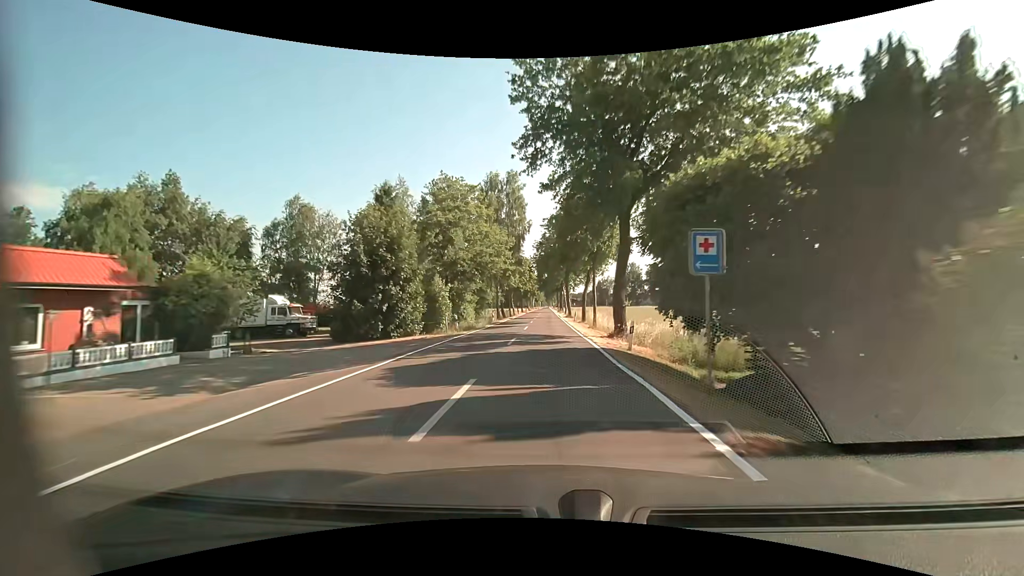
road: tertiary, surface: asphalt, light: Day
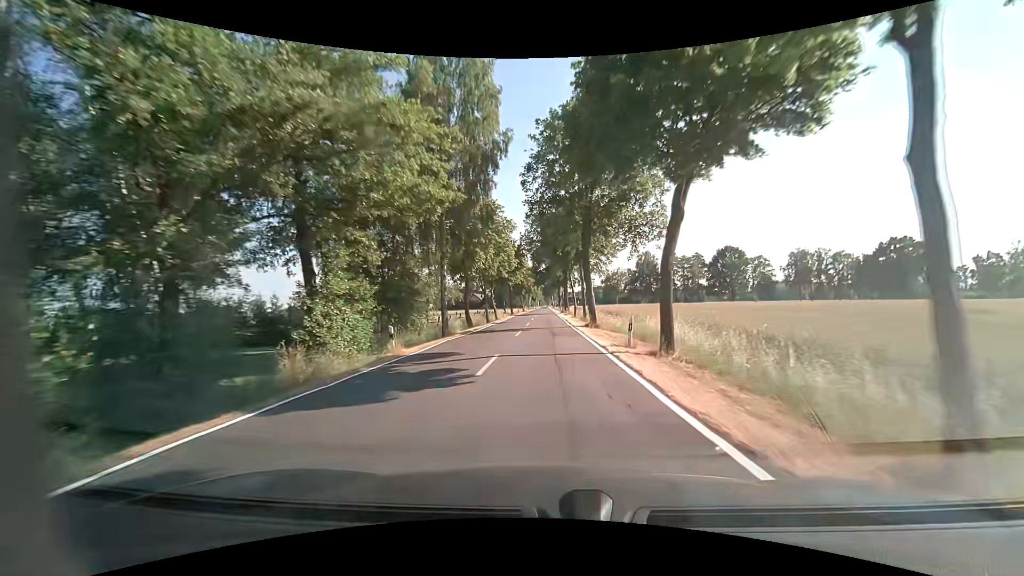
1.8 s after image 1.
(-0.1, +31.9) m; +1°
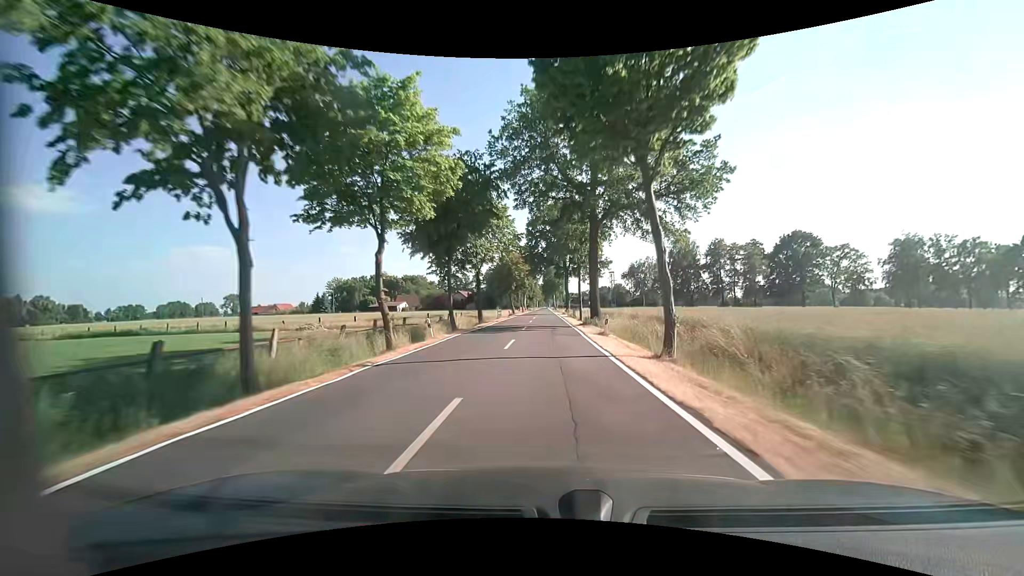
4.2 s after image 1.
(-0.5, +42.8) m; -1°
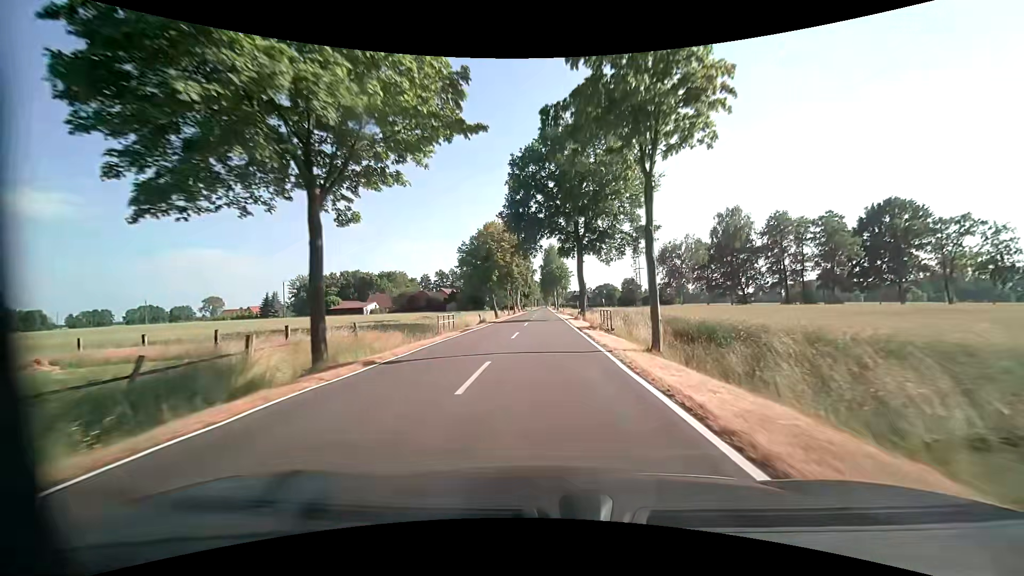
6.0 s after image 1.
(+0.2, +32.2) m; +1°
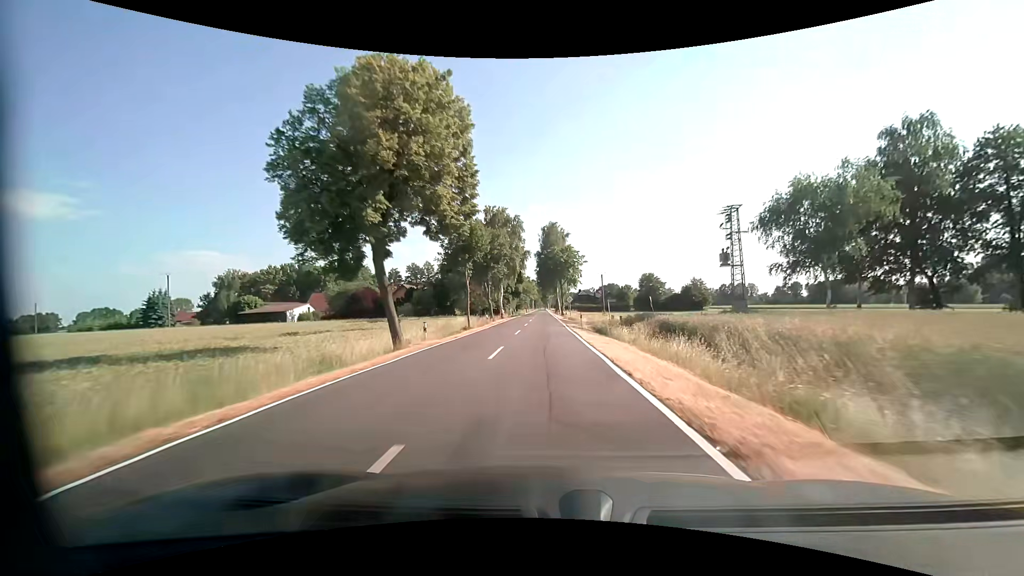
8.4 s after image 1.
(-0.2, +42.9) m; 0°
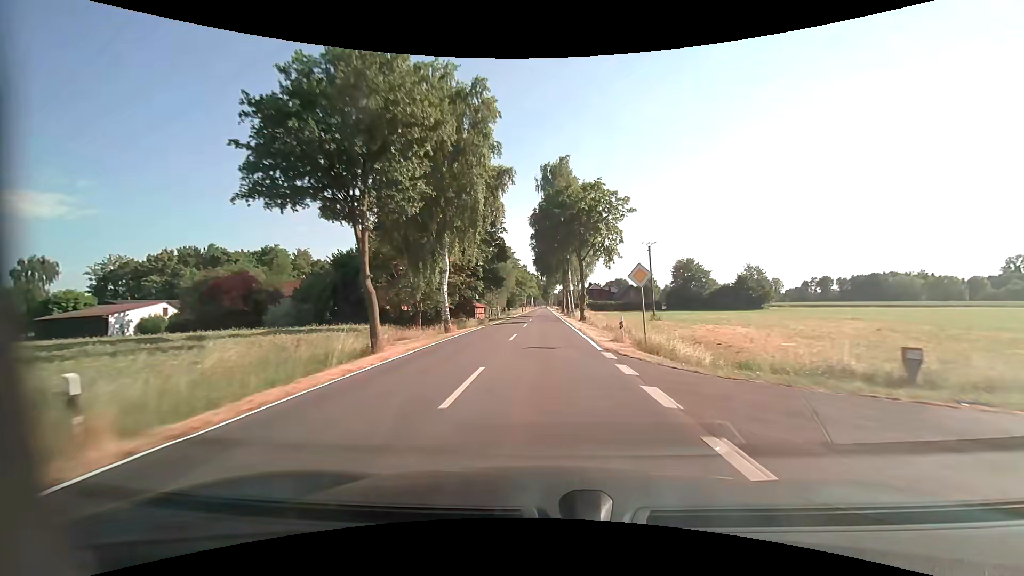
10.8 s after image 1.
(-0.1, +43.0) m; 0°
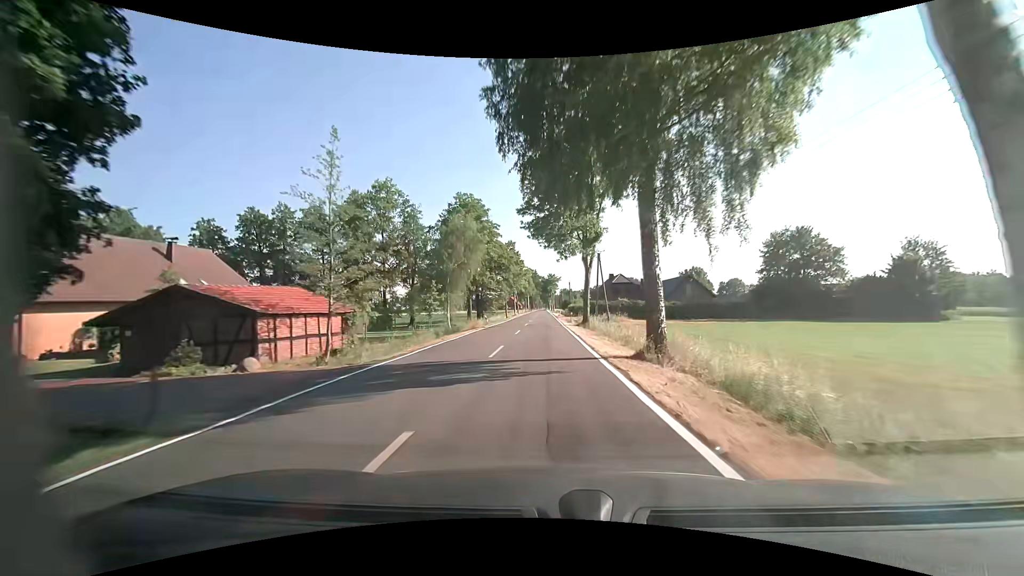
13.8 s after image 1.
(-0.1, +53.8) m; 0°
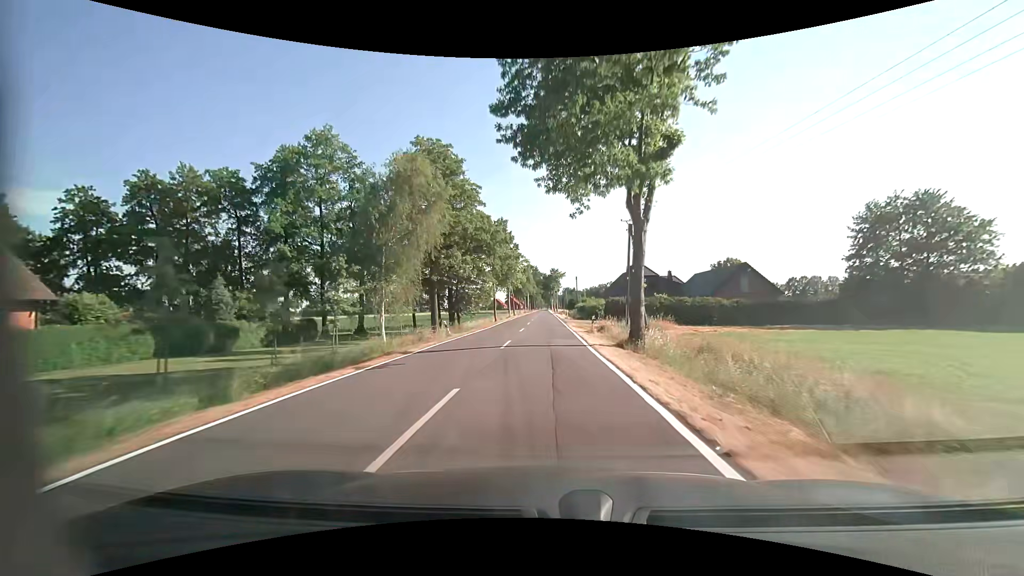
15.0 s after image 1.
(0.0, +21.5) m; 0°
(0, +10) (0, +20) (0, +30) (0, +40) (0, +50) (0, +60) (0, +70) (0, +80) (0, +90) (0, +100) m
